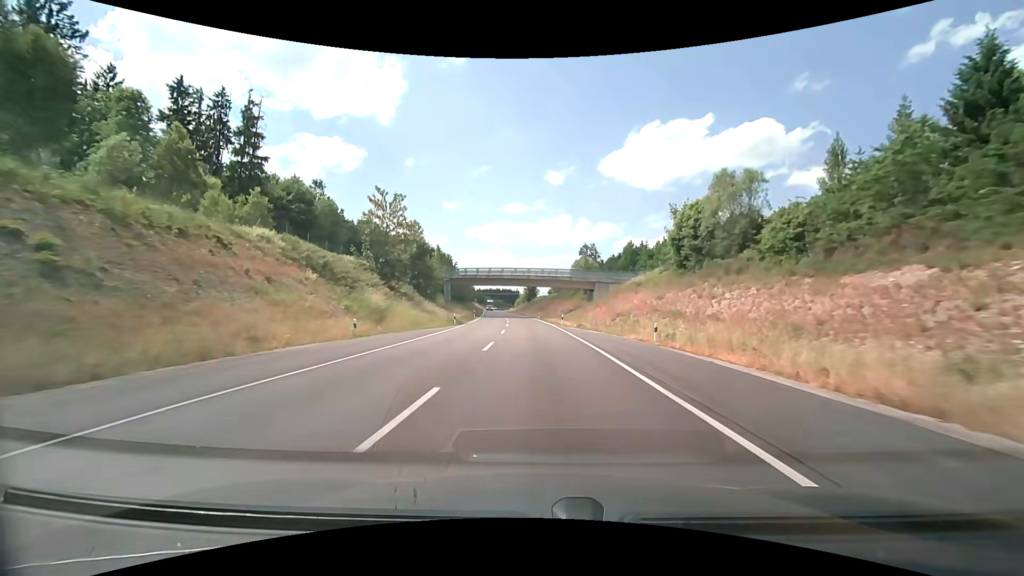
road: primary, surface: asphalt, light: Day
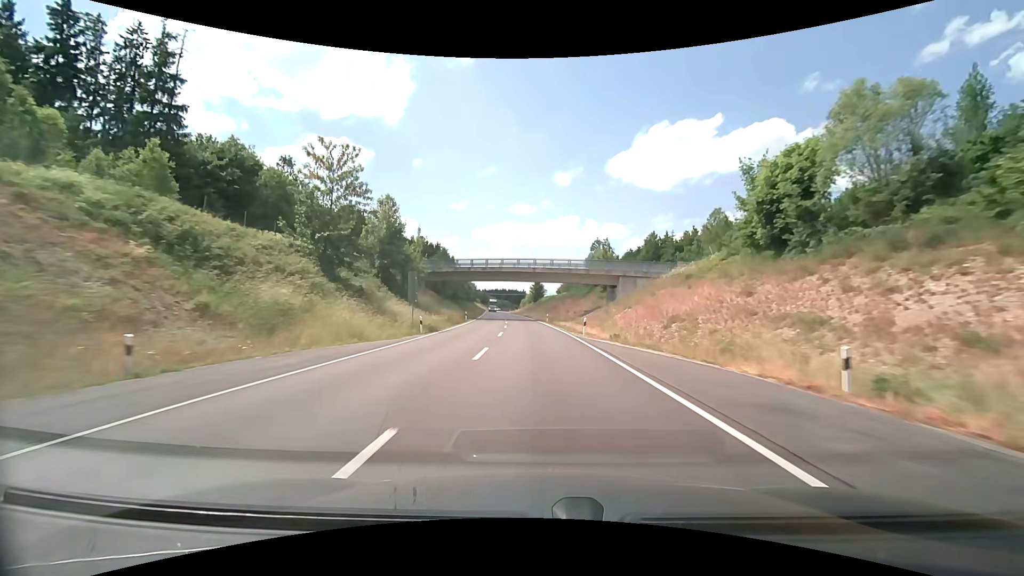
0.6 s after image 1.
(-0.1, +14.9) m; -1°
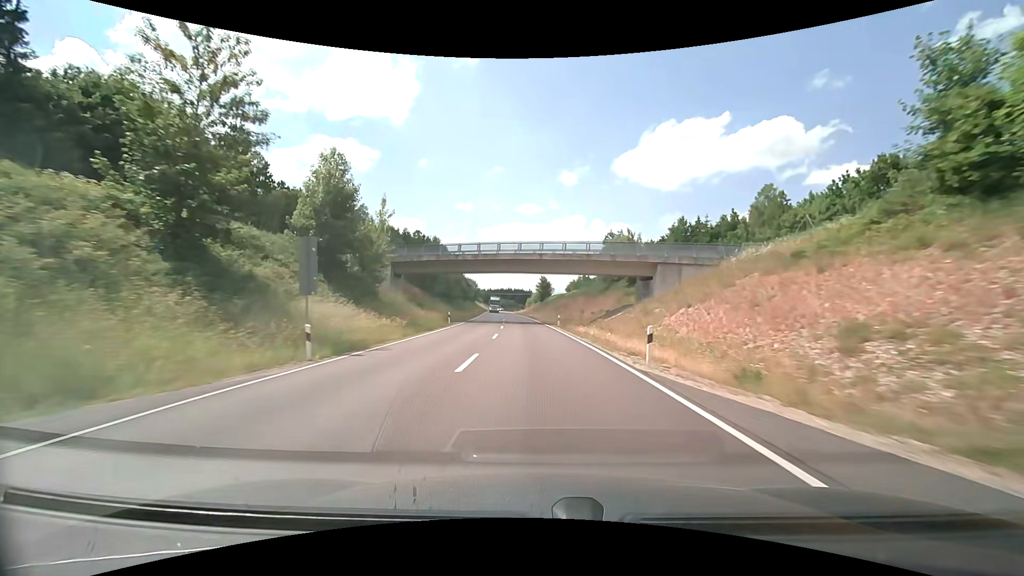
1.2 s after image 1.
(-0.1, +14.9) m; 0°
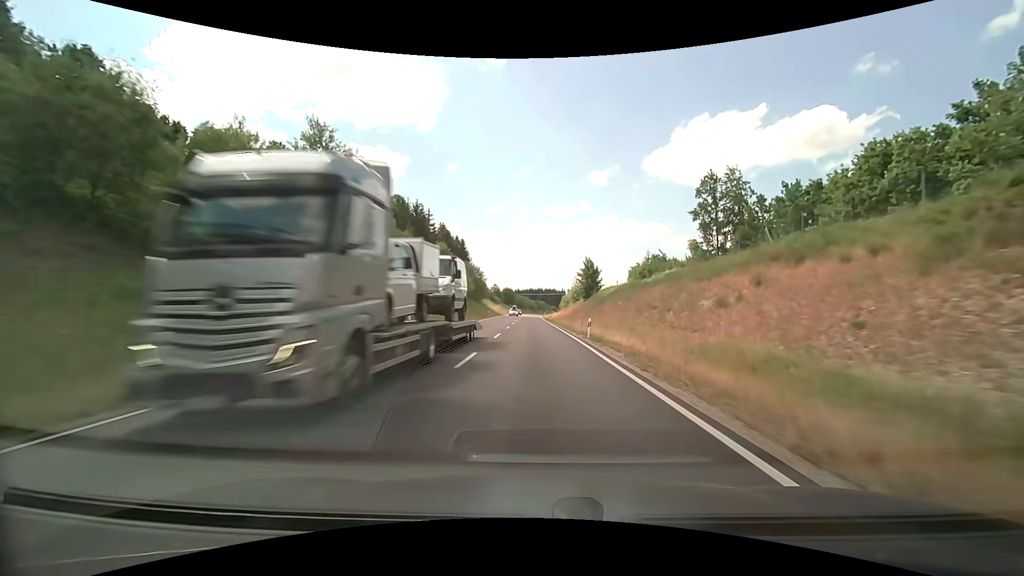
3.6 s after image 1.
(-2.5, +59.6) m; -4°
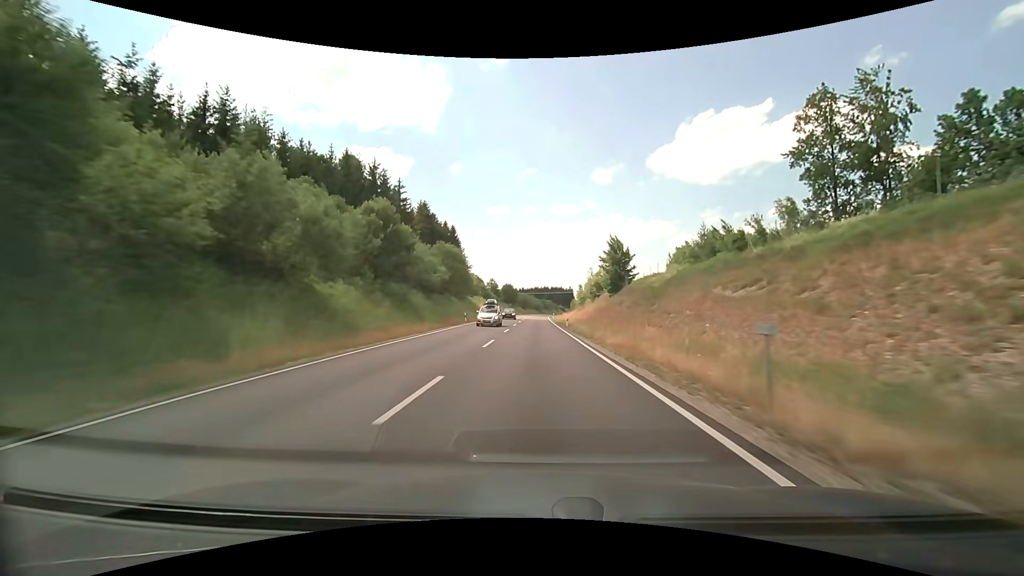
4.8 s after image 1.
(-0.3, +29.9) m; -1°
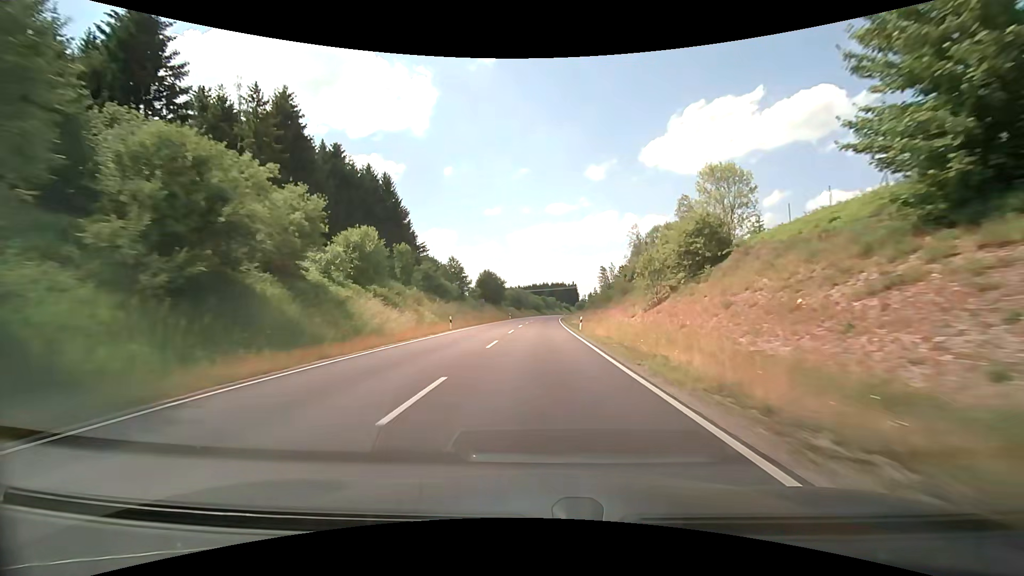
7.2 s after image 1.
(-0.2, +60.5) m; 0°
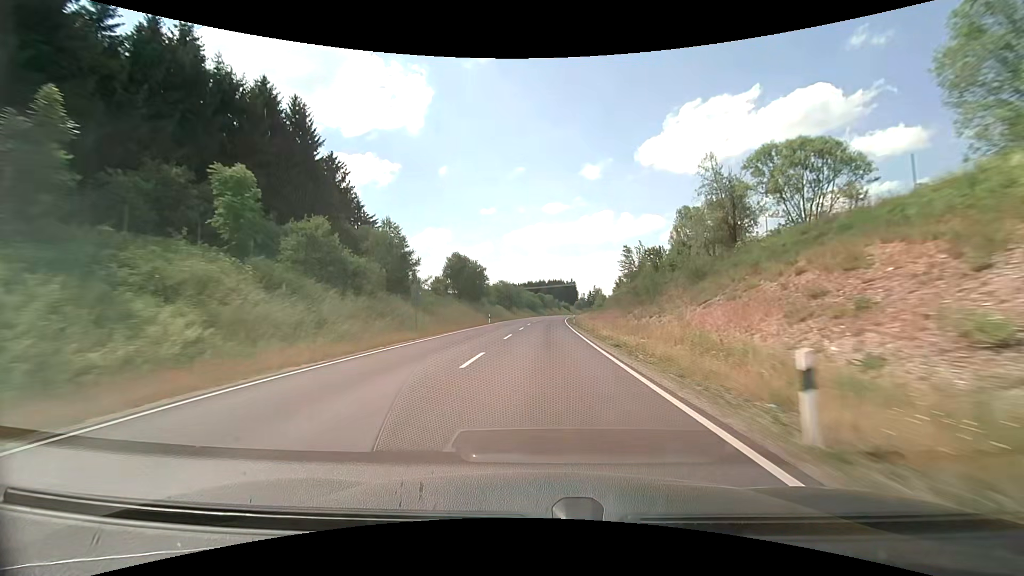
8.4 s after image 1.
(+0.1, +30.6) m; +1°
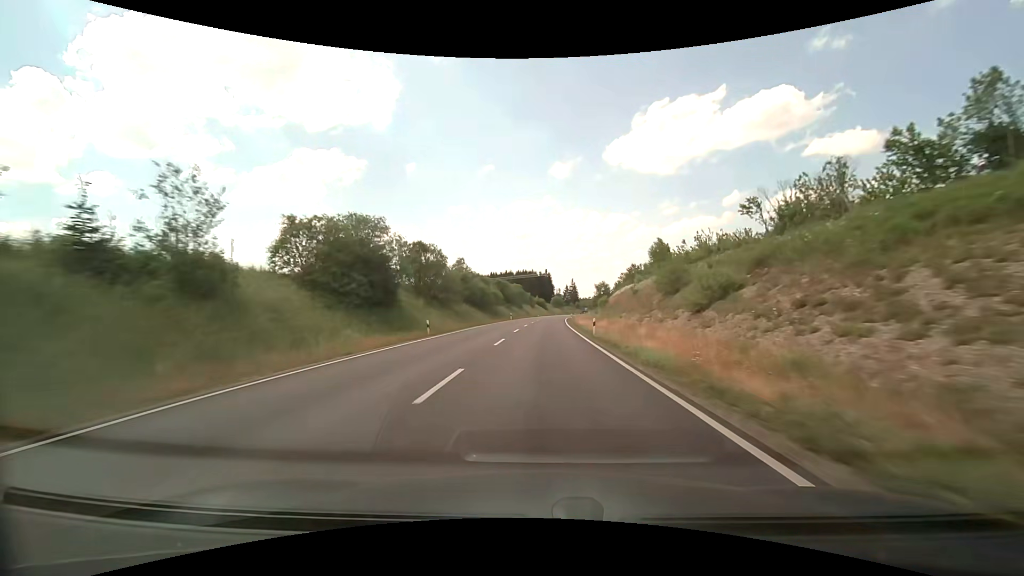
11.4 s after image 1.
(+2.0, +76.8) m; +3°
(0, +10) (0, +20) (0, +30) (+1, +40) (+1, +50) (+1, +60) (+2, +70) (+2, +80) (+3, +90) (+4, +100) m
